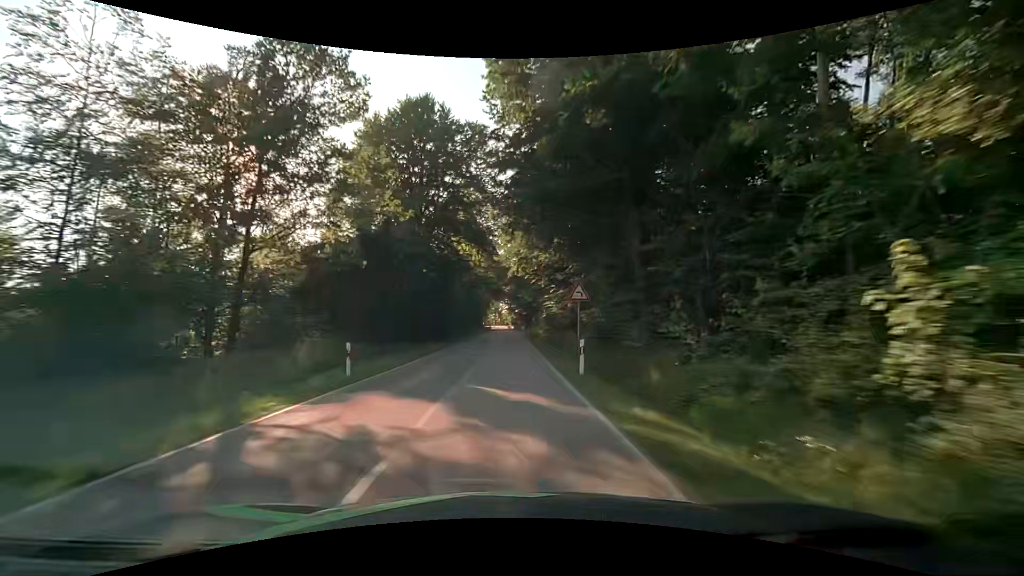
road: secondary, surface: asphalt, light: Day
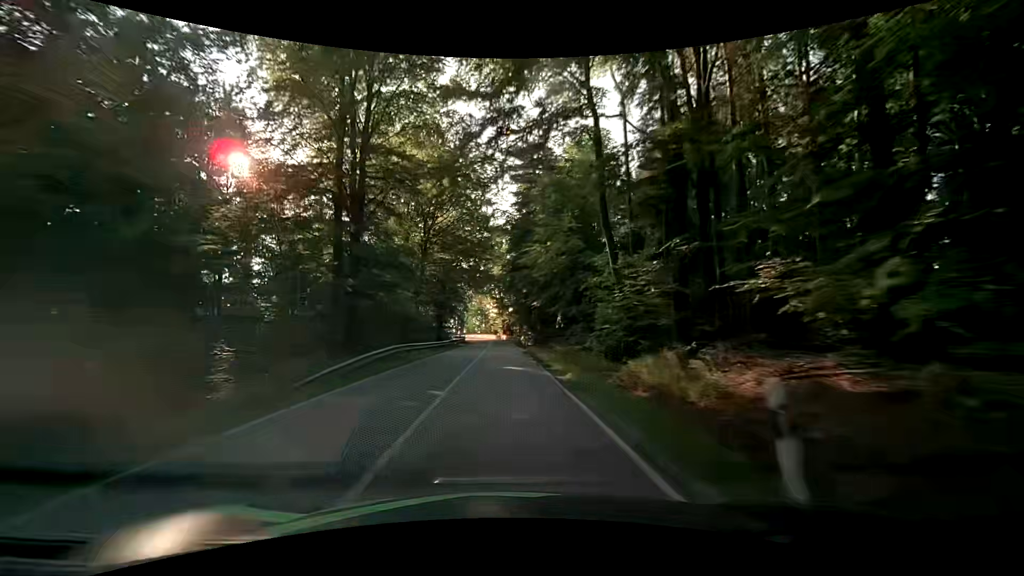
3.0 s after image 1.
(+1.0, +61.5) m; +1°
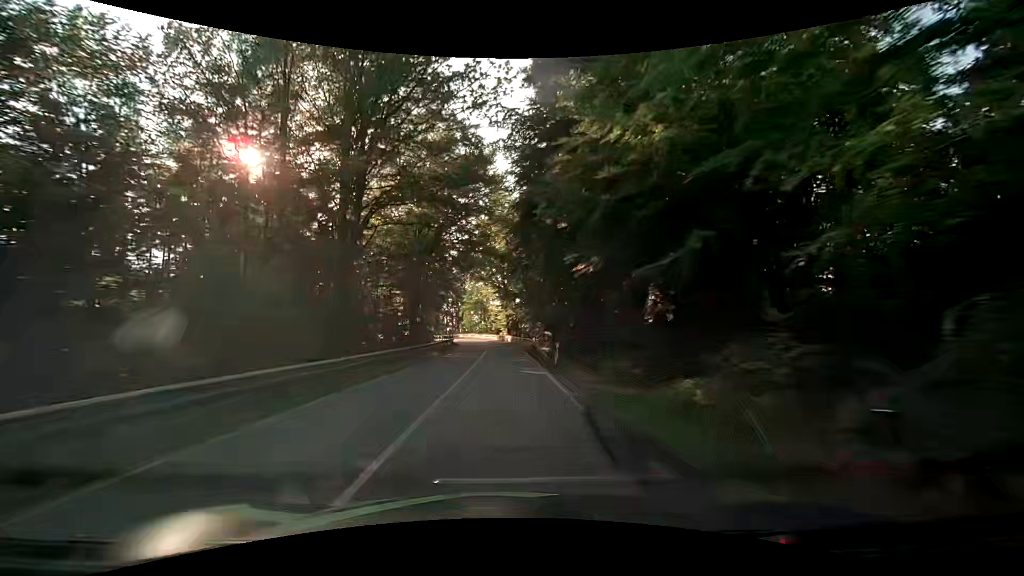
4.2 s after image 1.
(0.0, +23.5) m; +1°
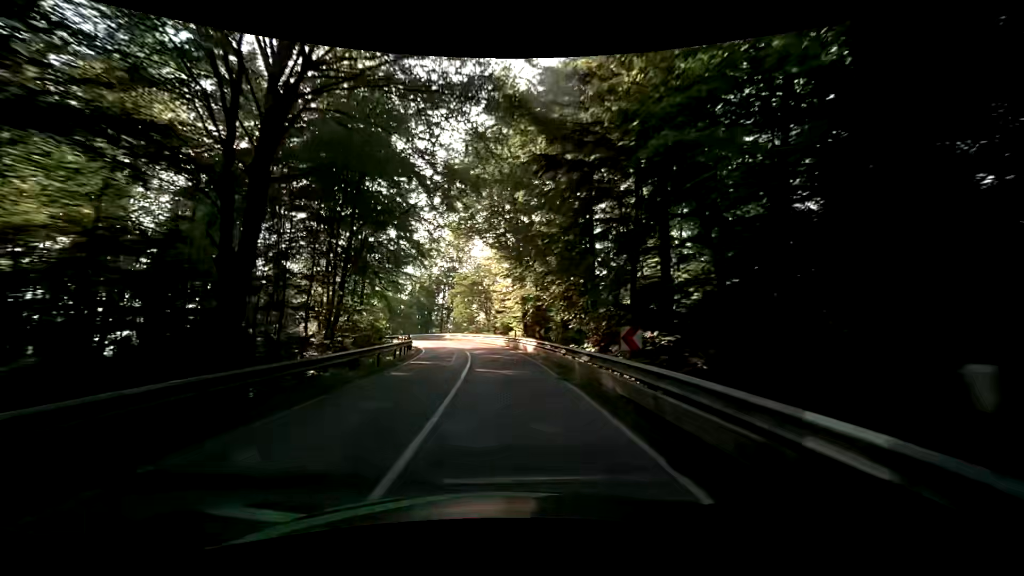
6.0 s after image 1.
(-0.9, +33.8) m; -2°
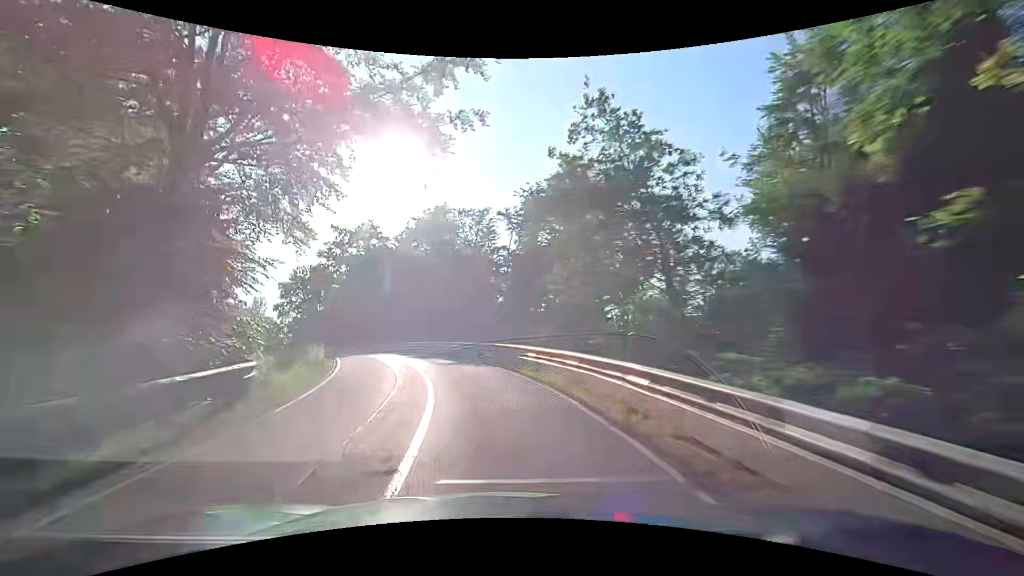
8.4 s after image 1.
(-2.9, +41.4) m; -14°
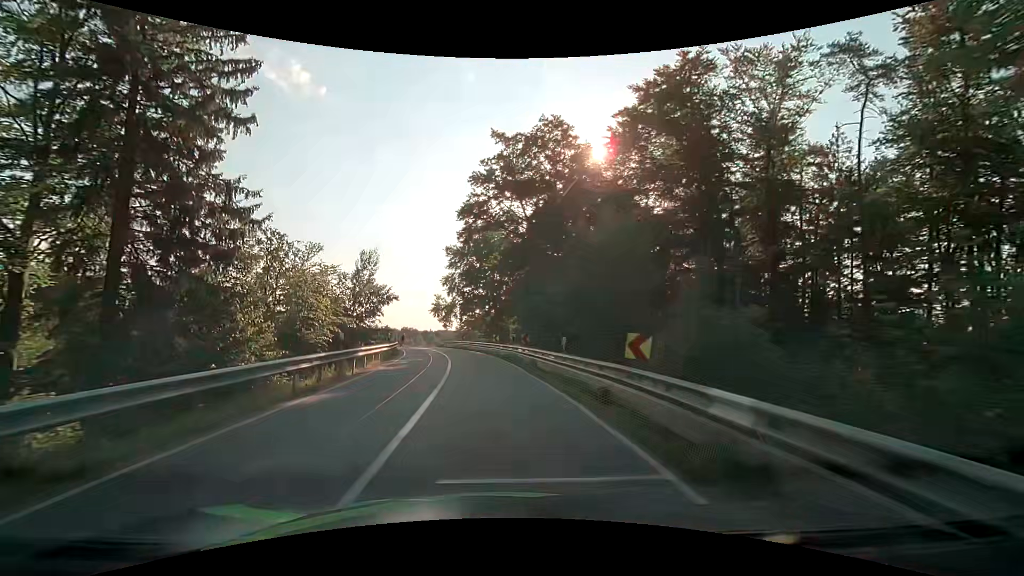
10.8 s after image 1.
(-8.1, +36.3) m; -23°
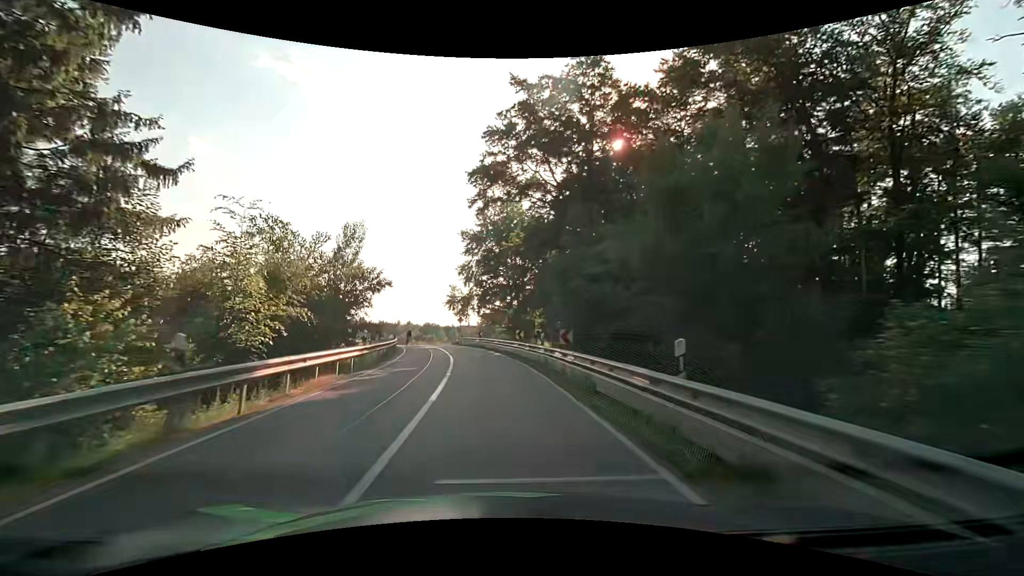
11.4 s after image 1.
(-0.2, +8.9) m; -2°
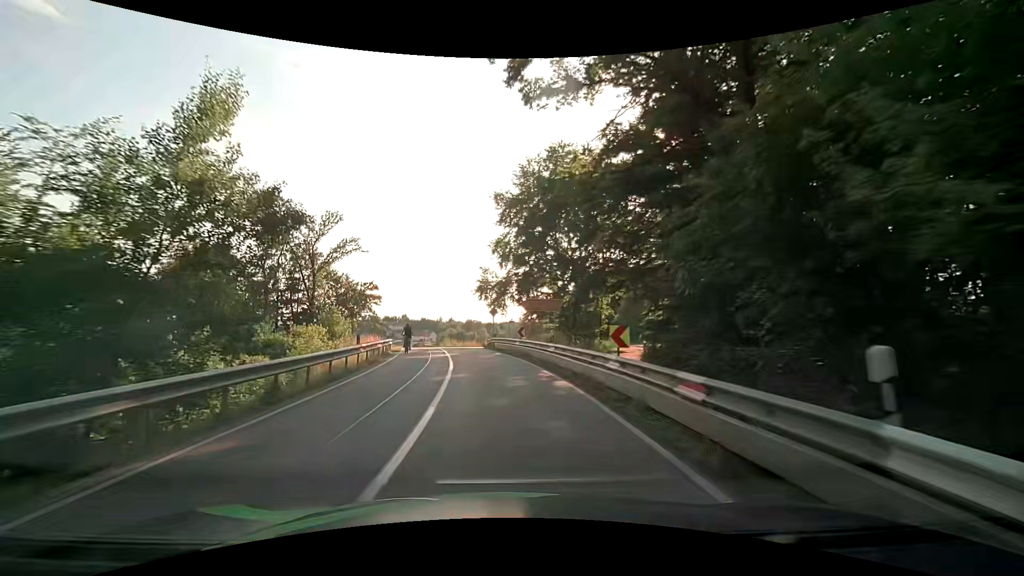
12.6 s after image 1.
(-0.9, +17.1) m; -5°
(0, +10) (-1, +20) (-3, +30) (-4, +40) (-7, +49) (-9, +59) (-11, +69) (-14, +79) (-16, +88) (-19, +98) m
